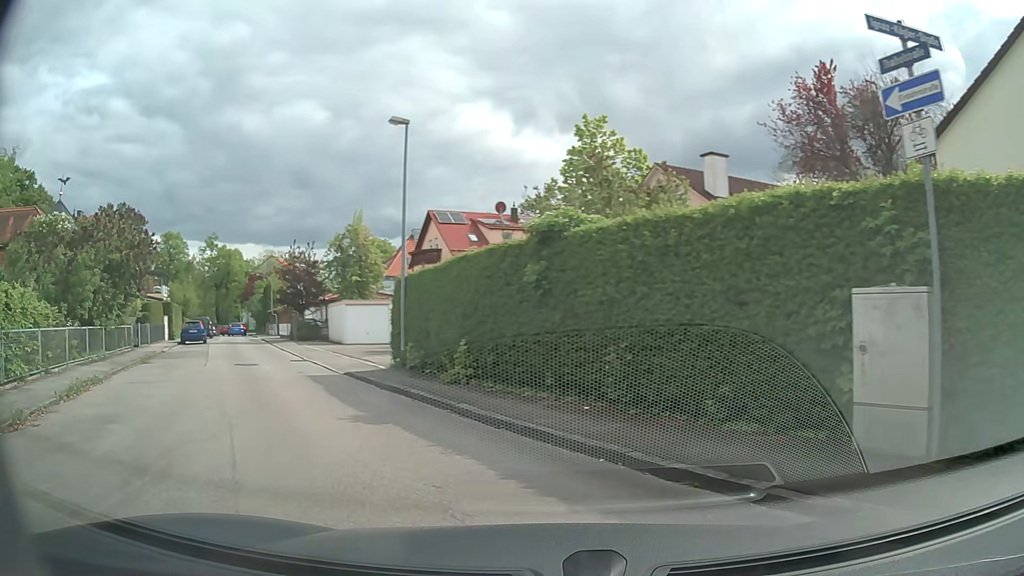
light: Day
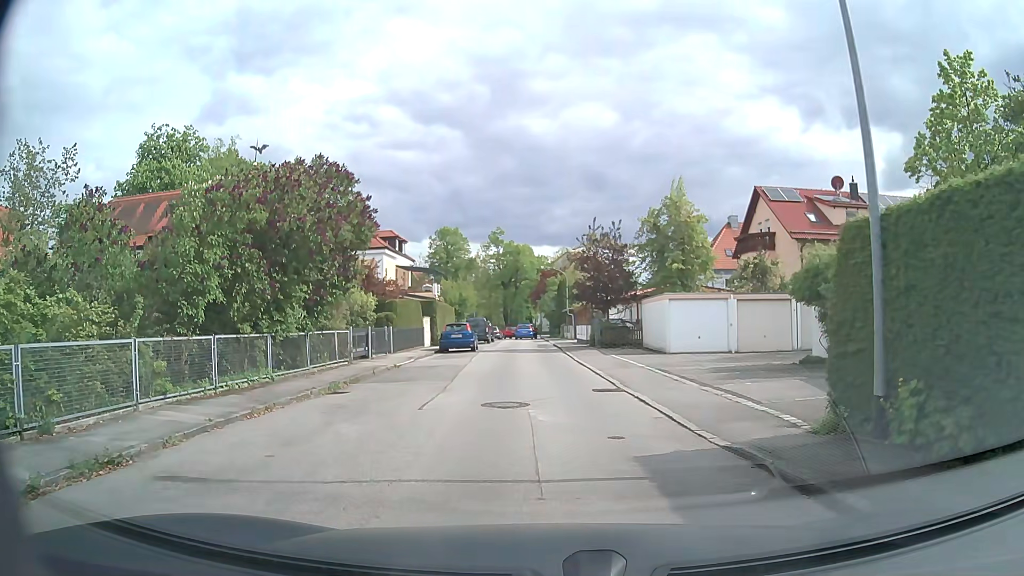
(-2.8, +9.8) m; -23°
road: residential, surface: asphalt
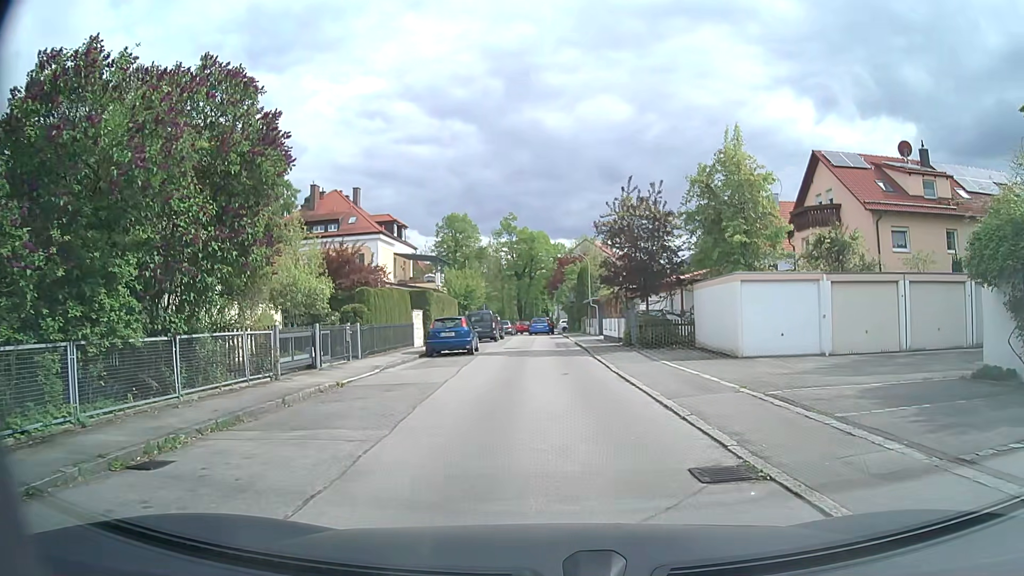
(-0.2, +8.2) m; -4°
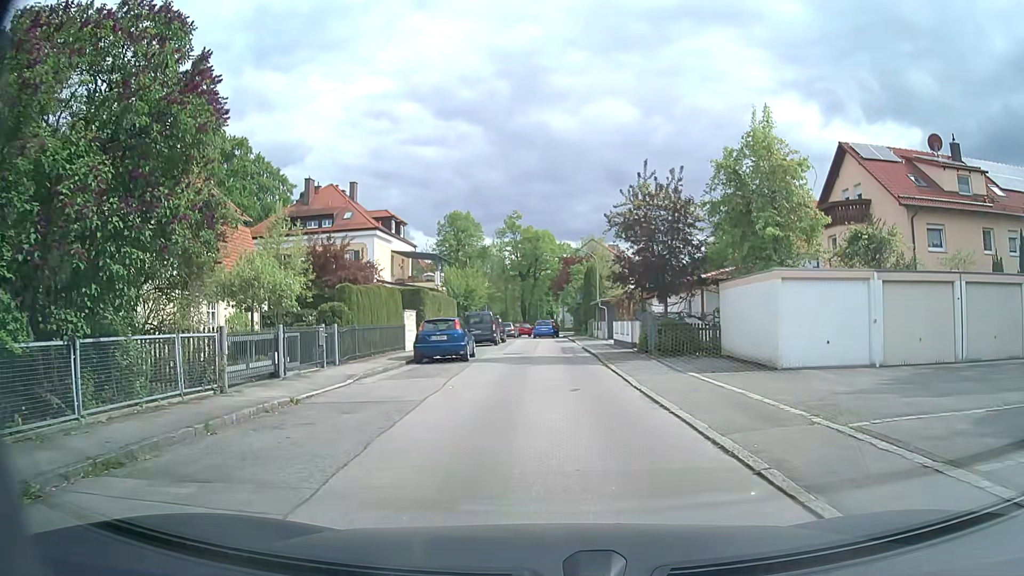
(+0.1, +3.1) m; 0°
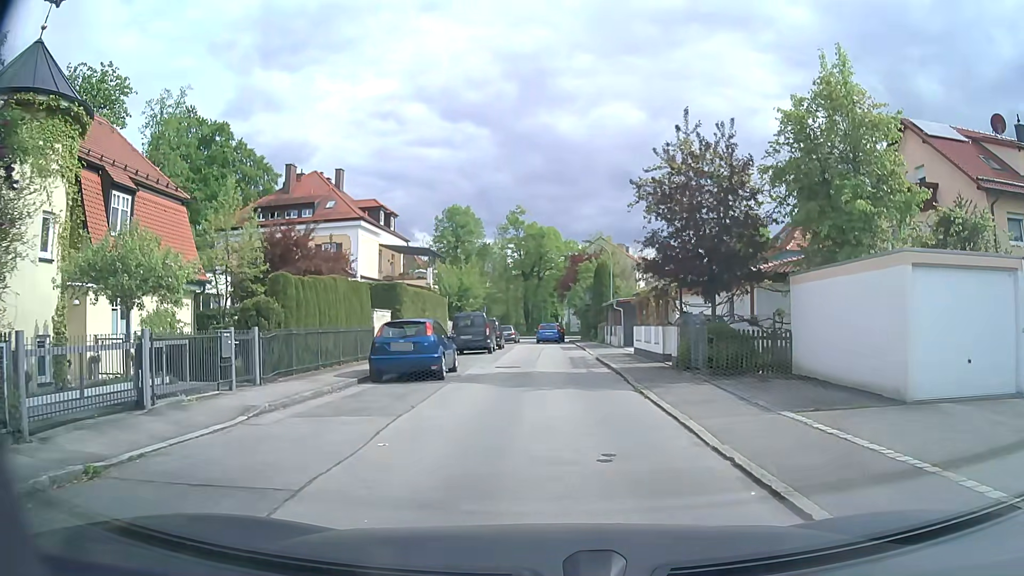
(+0.1, +6.1) m; 0°
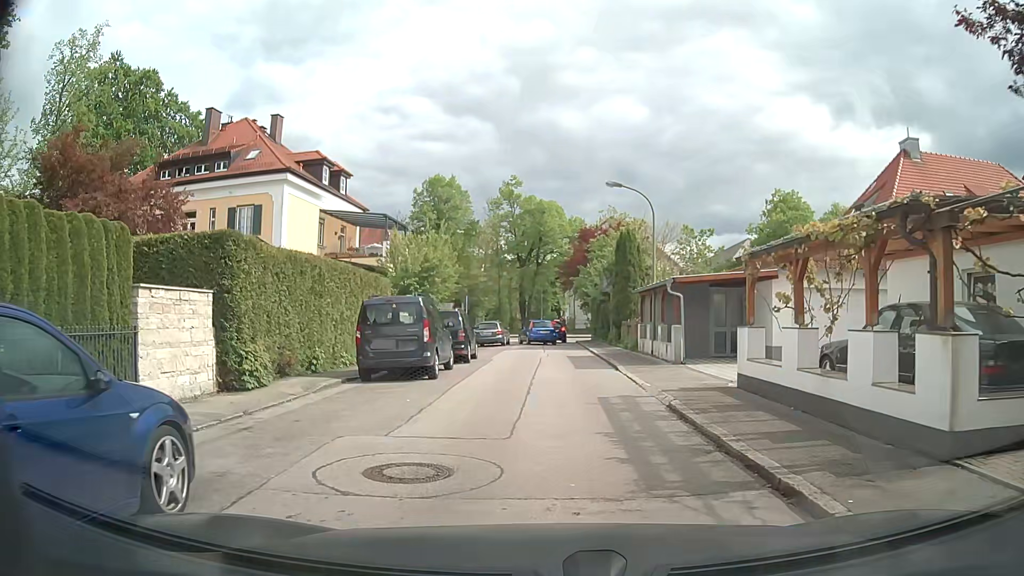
(+0.2, +14.5) m; +2°
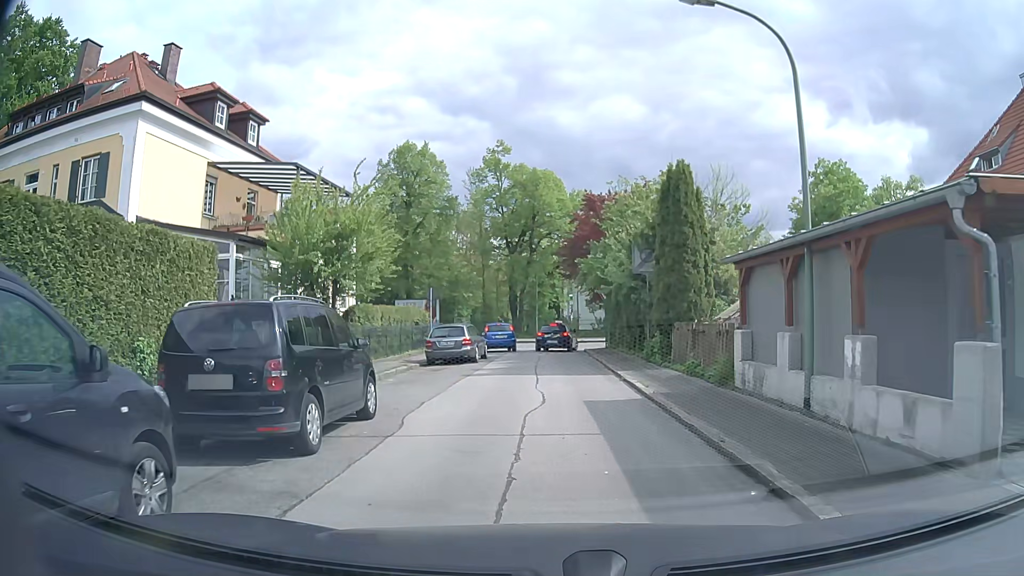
(-0.2, +13.6) m; 0°
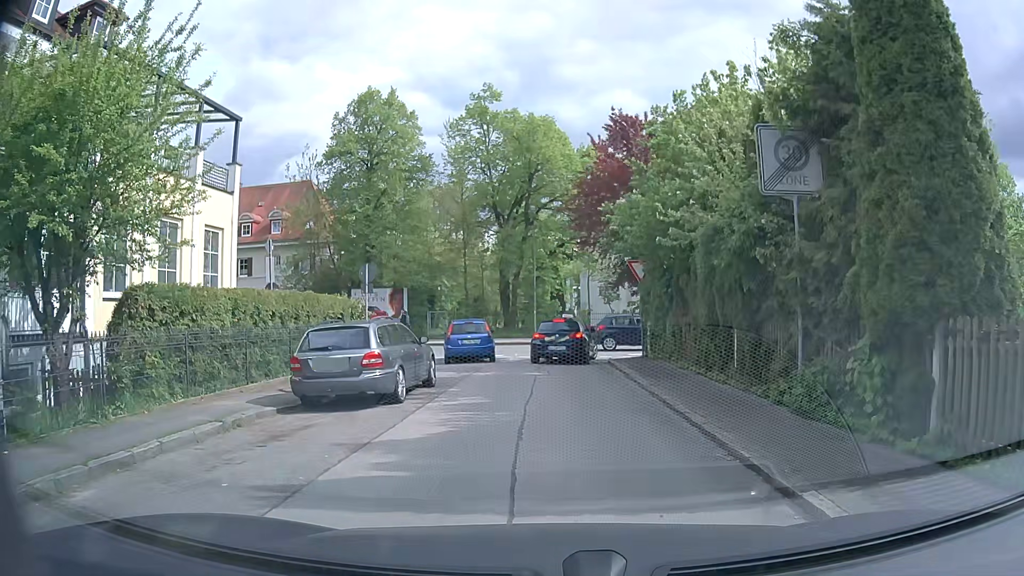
(-0.1, +12.6) m; -1°
